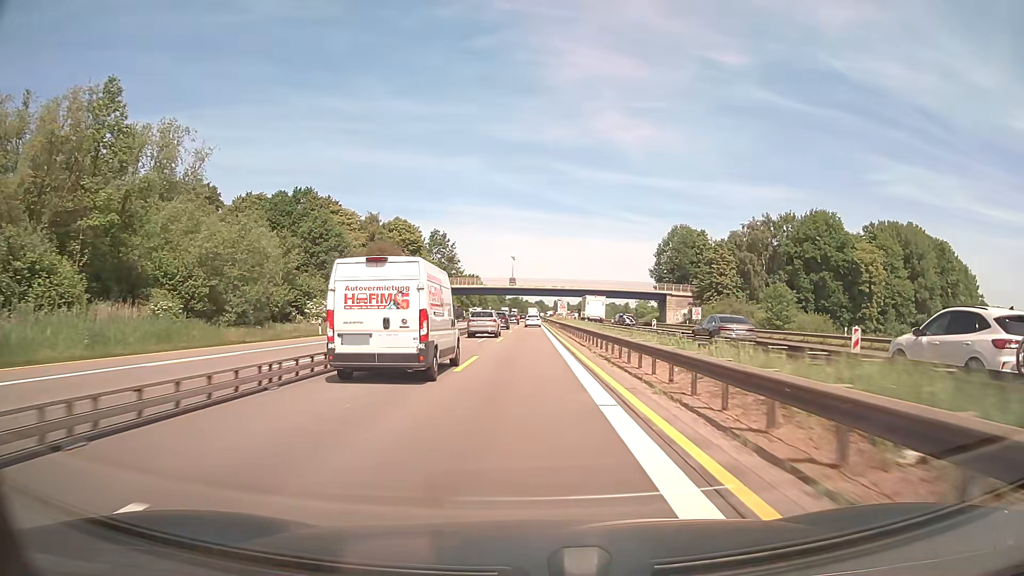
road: motorway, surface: asphalt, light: Day
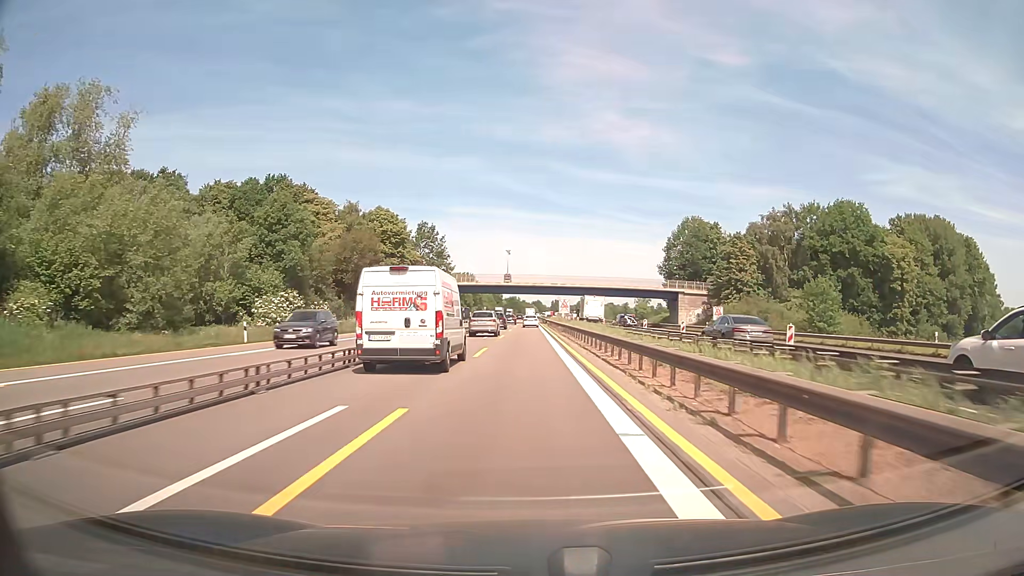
(0.0, +12.5) m; 0°
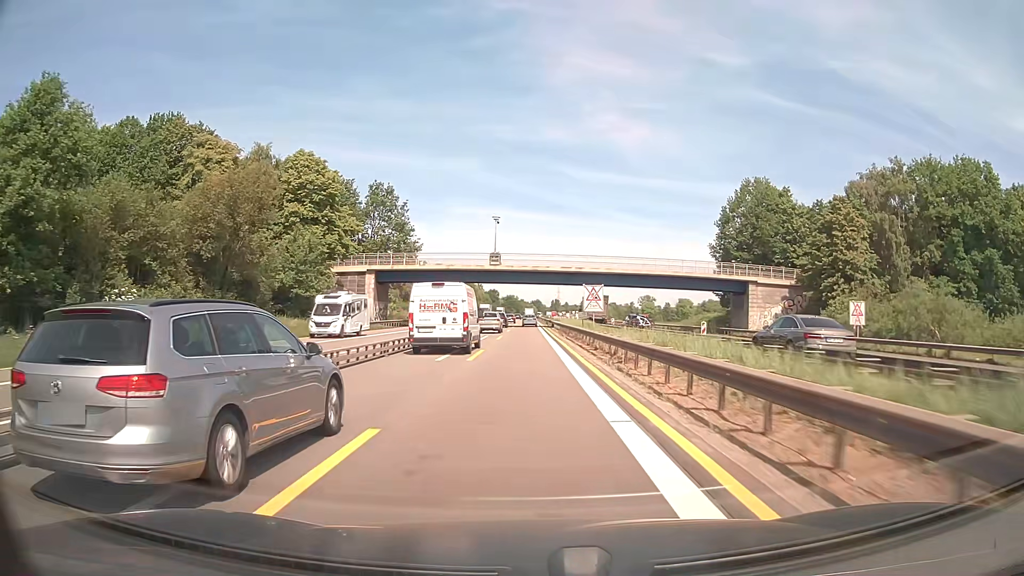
(0.0, +37.7) m; 0°
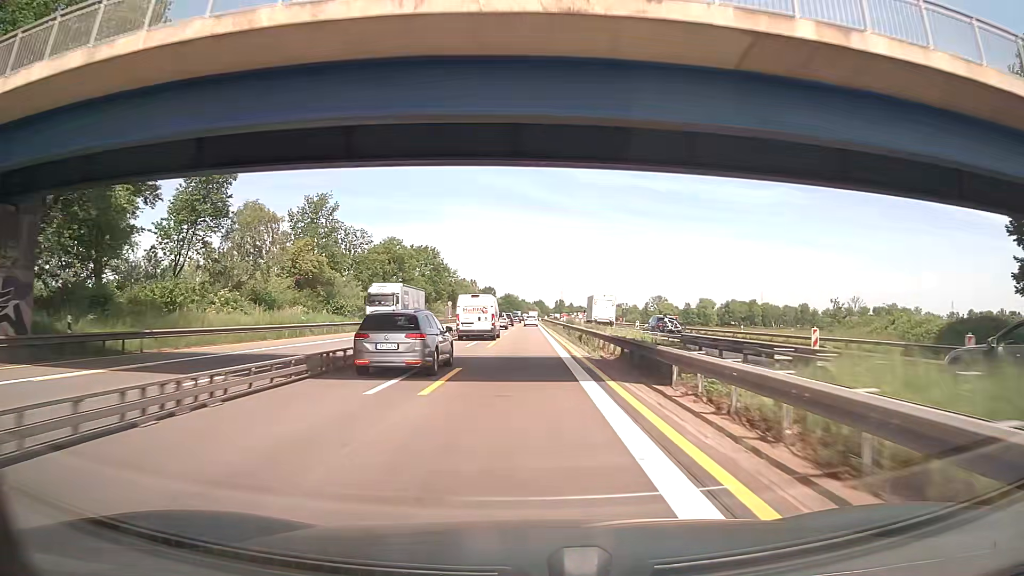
(0.0, +62.8) m; 0°
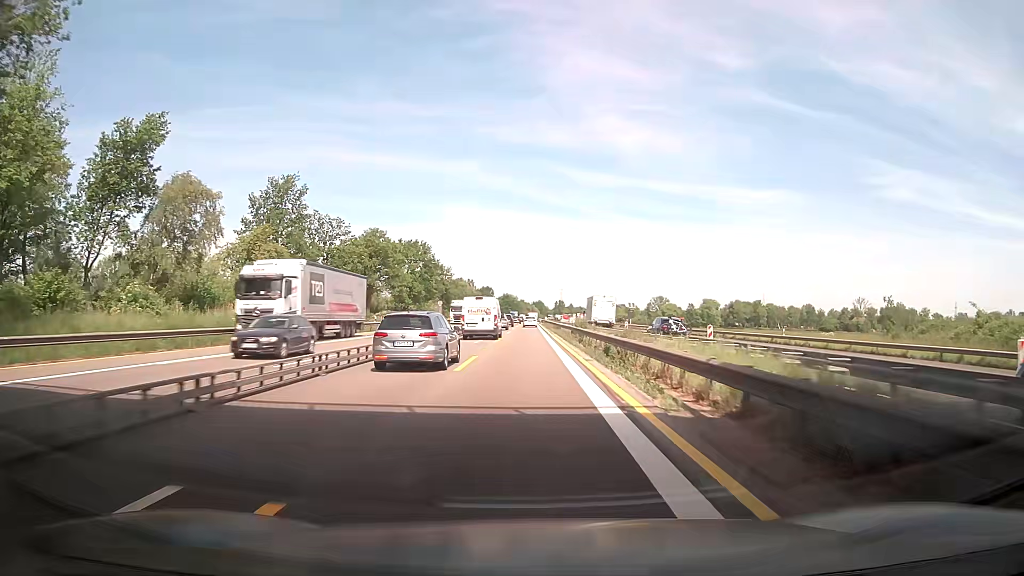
(-0.1, +12.5) m; -1°
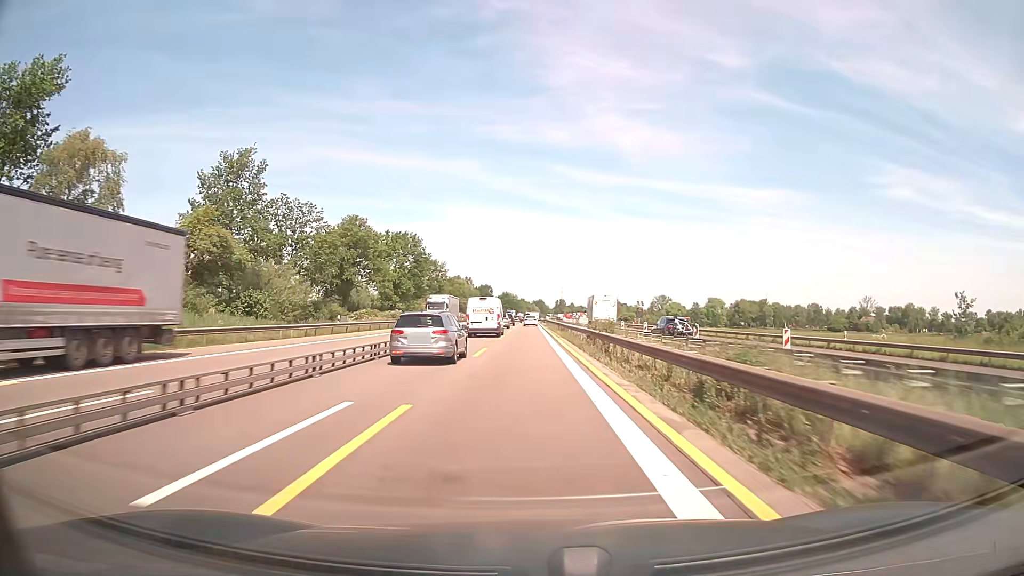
(+0.1, +12.5) m; 0°
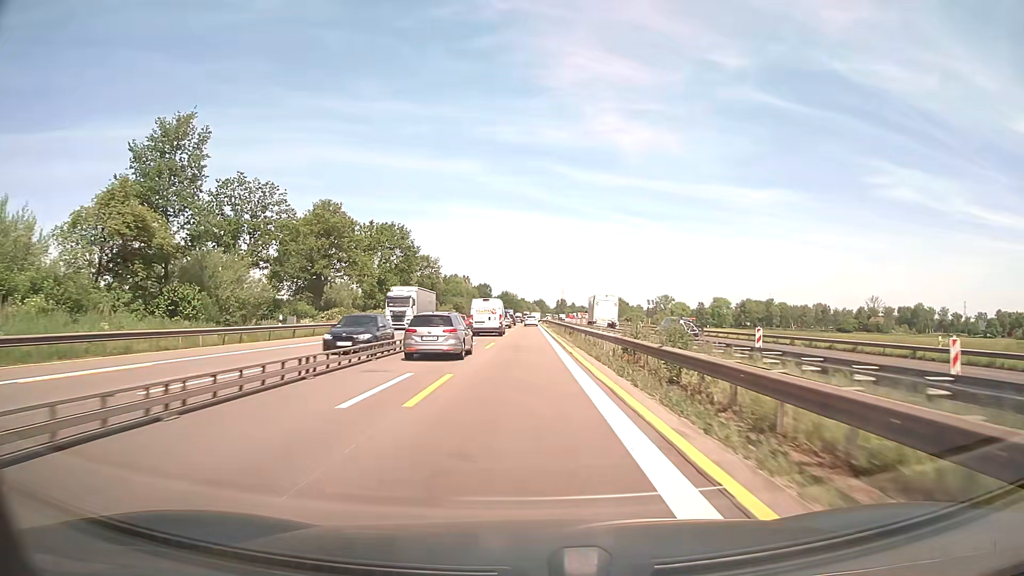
(0.0, +12.5) m; 0°
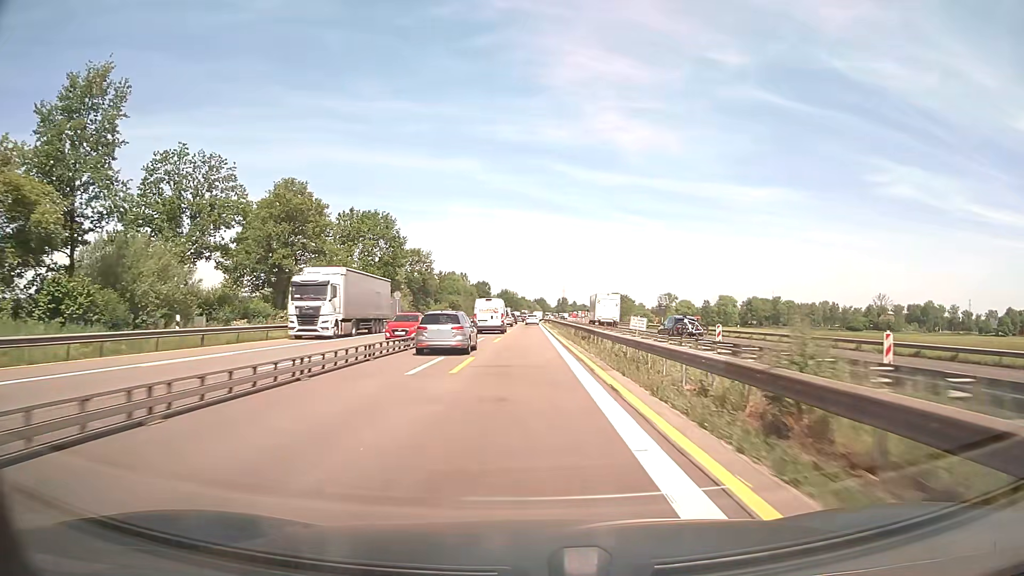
(0.0, +12.5) m; 0°
(0, +10) (0, +20) (0, +30) (0, +40) (0, +50) (0, +60) (0, +70) (0, +80) (0, +90) (0, +100) m
